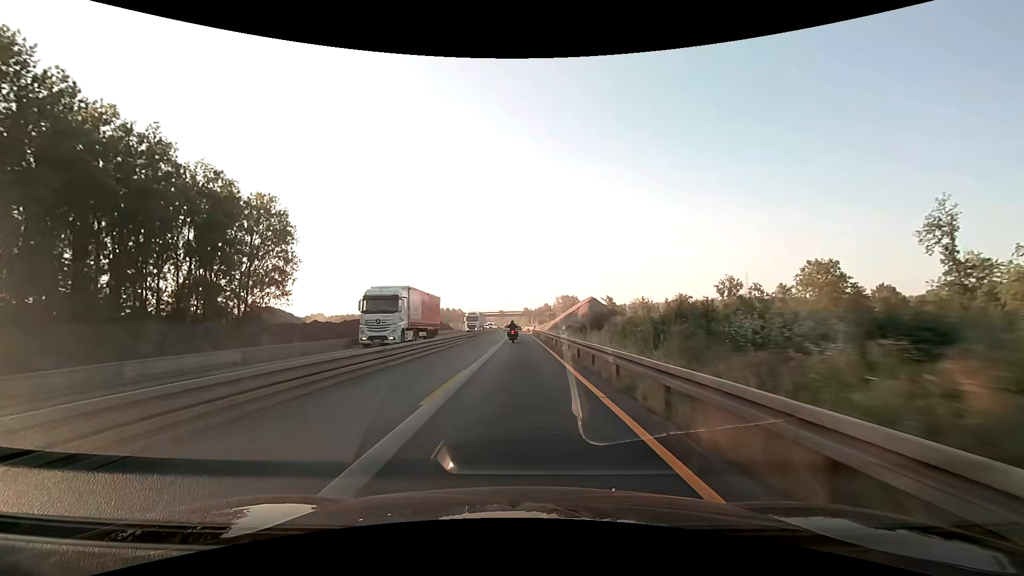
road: motorway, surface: asphalt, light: Day
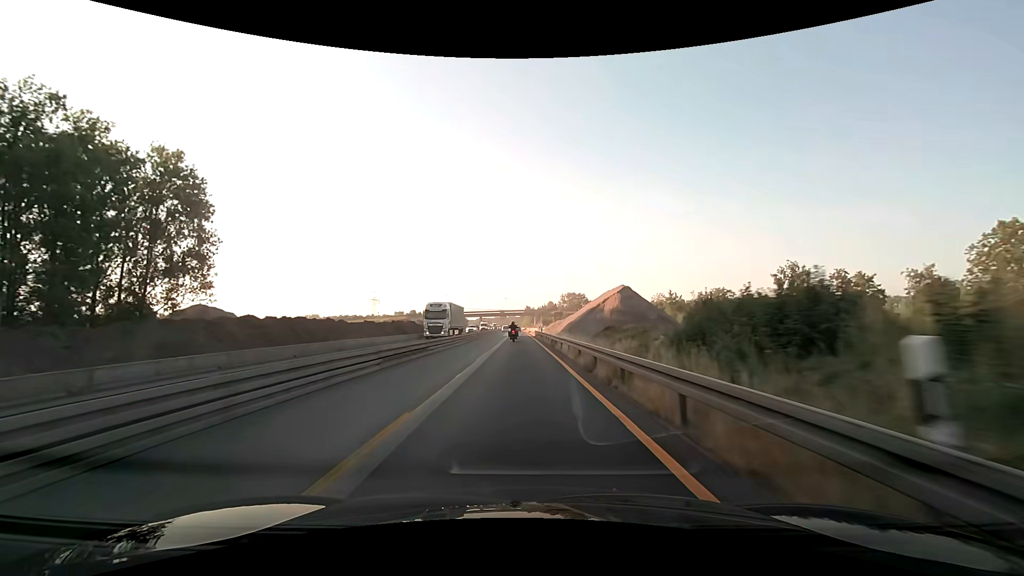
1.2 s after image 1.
(-0.1, +25.1) m; 0°
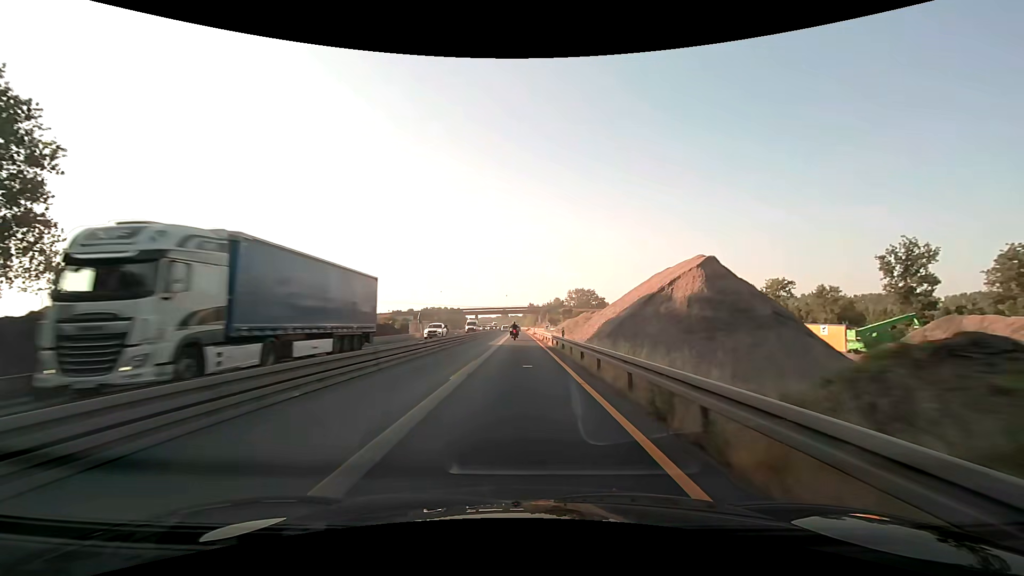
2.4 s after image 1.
(-0.1, +25.0) m; 0°
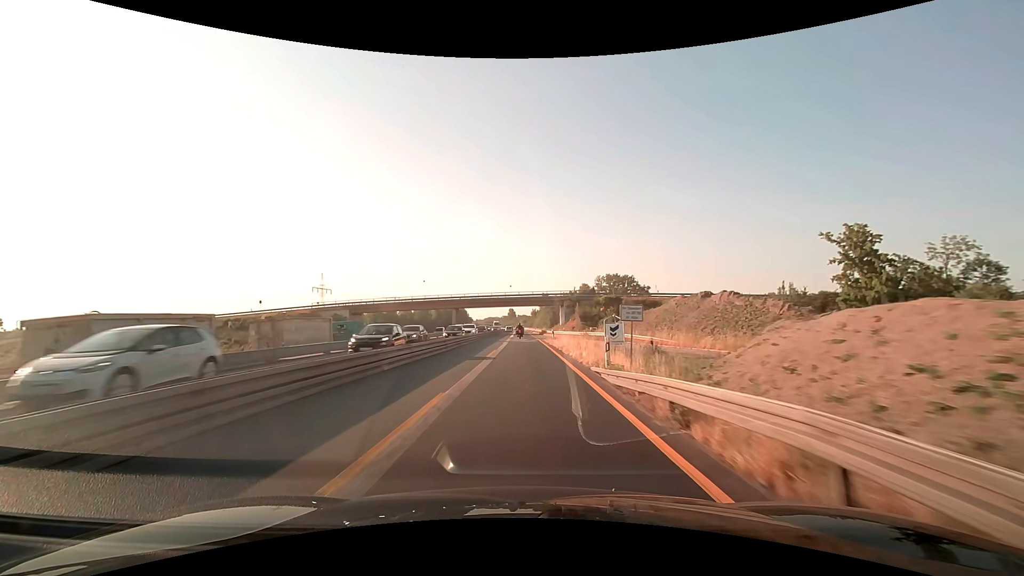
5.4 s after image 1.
(-0.6, +62.6) m; -1°
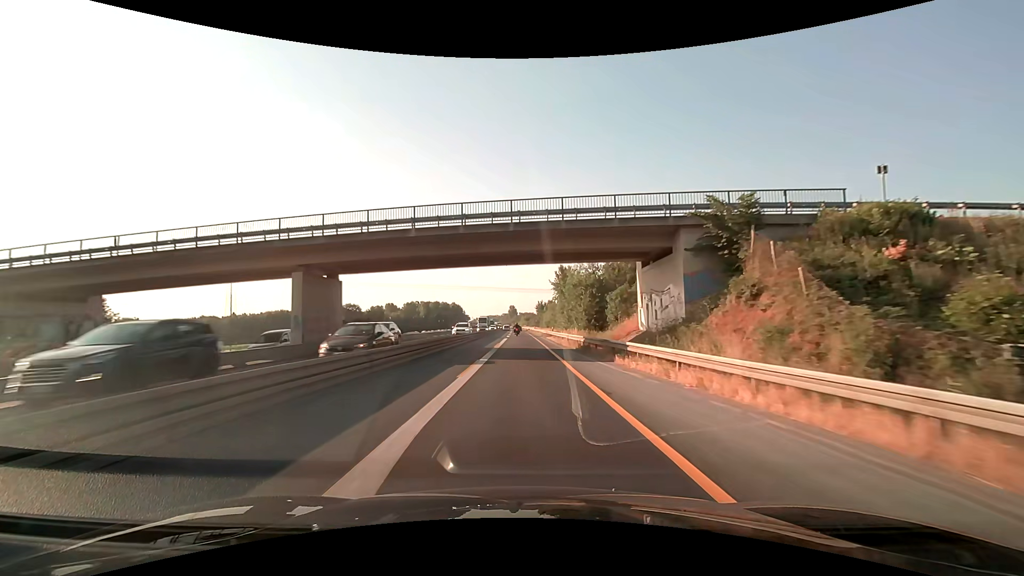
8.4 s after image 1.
(-0.1, +62.7) m; 0°
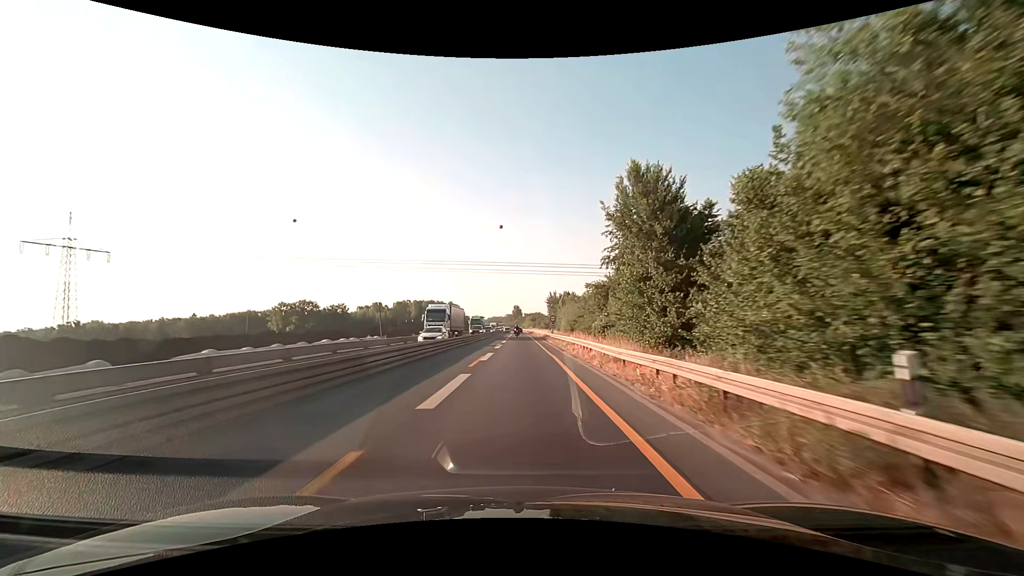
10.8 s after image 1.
(-0.2, +50.2) m; 0°
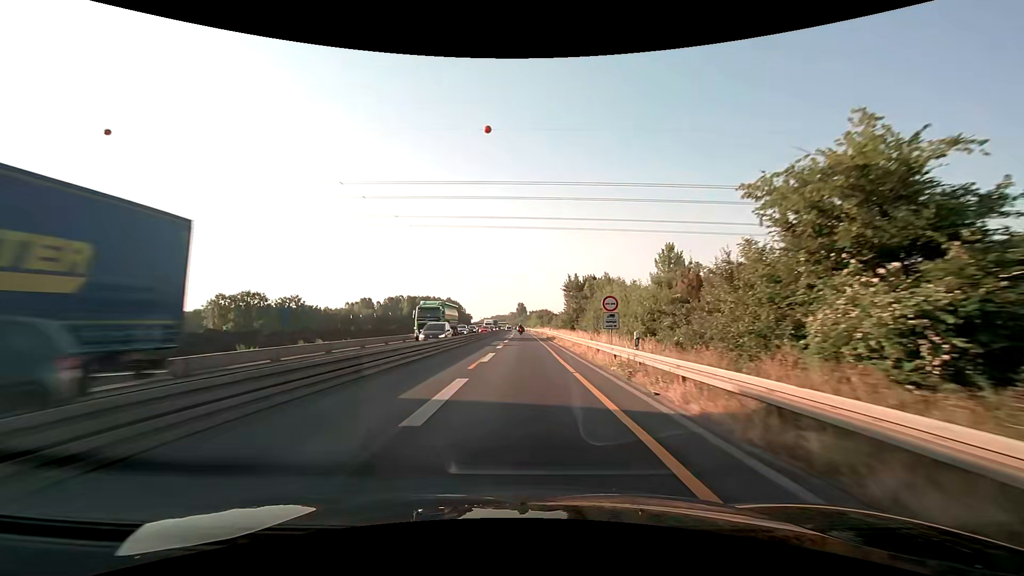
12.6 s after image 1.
(-0.3, +37.7) m; 0°
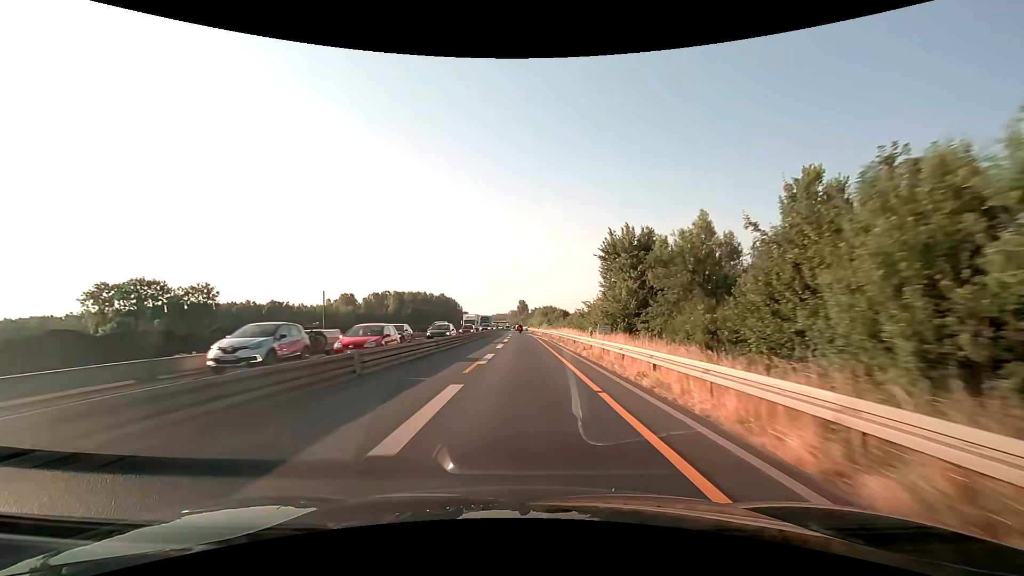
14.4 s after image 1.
(-0.2, +37.7) m; 0°
(0, +10) (0, +20) (0, +30) (0, +40) (0, +50) (0, +60) (0, +70) (0, +80) (-1, +90) (-1, +100) m
